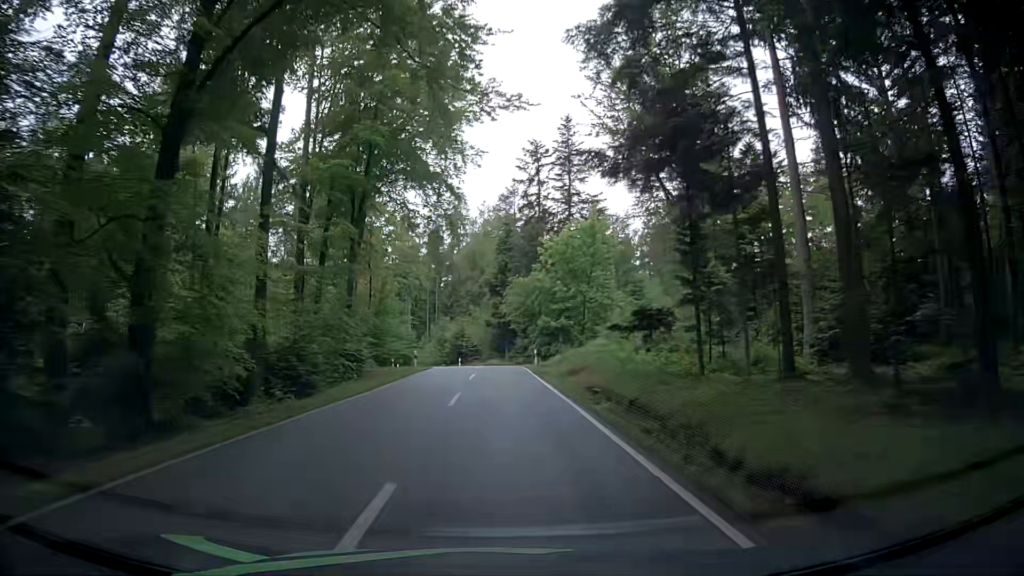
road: tertiary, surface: asphalt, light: Day
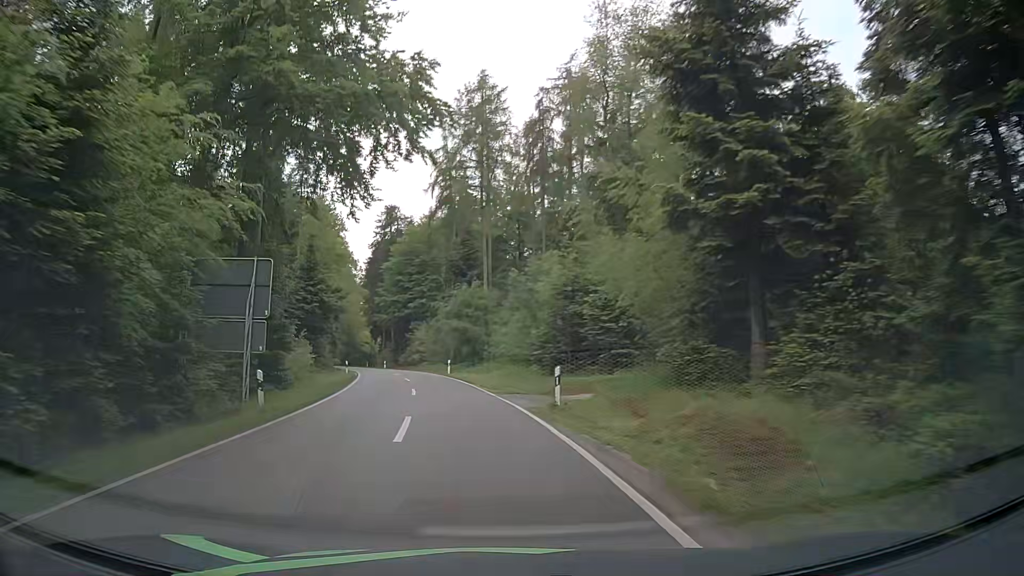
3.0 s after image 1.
(-2.8, +53.1) m; -11°
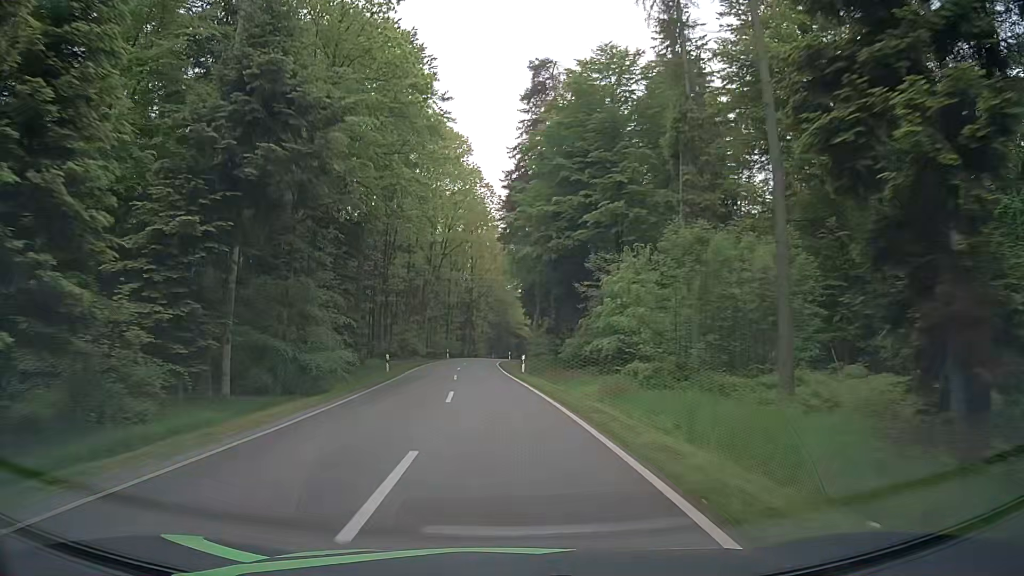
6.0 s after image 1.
(-8.2, +53.5) m; -15°
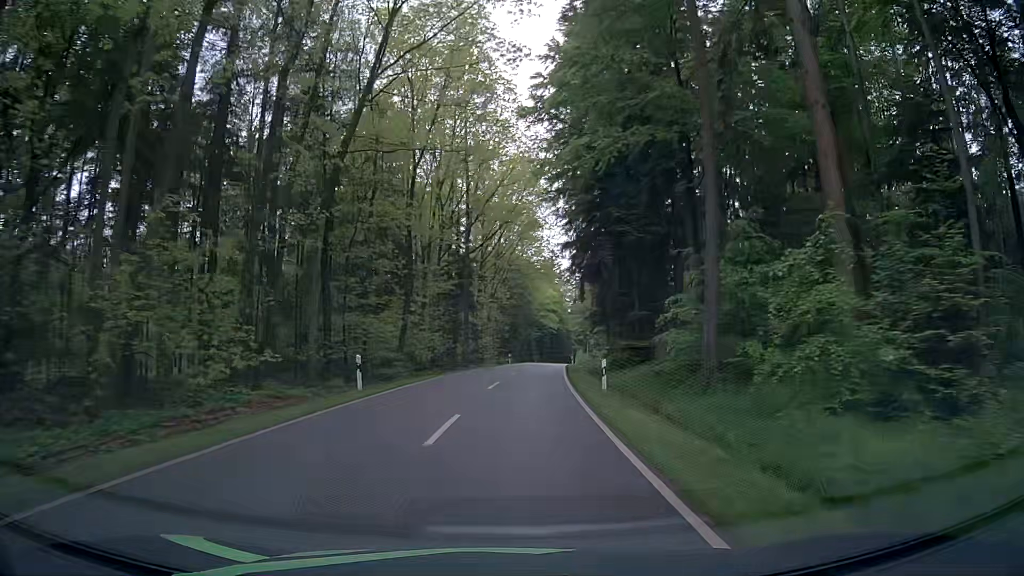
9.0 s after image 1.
(-2.3, +56.0) m; -1°
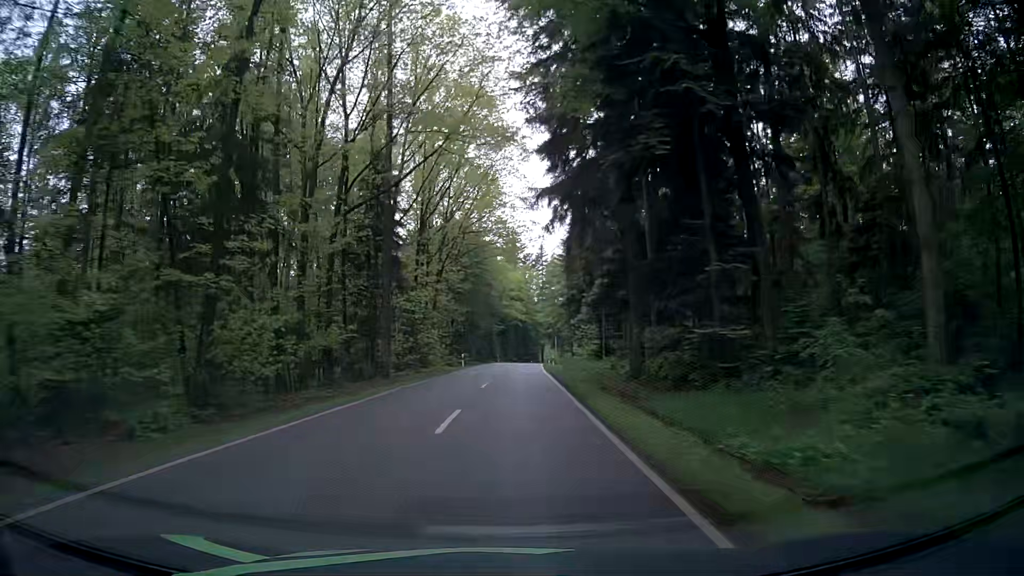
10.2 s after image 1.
(+0.4, +22.5) m; +3°
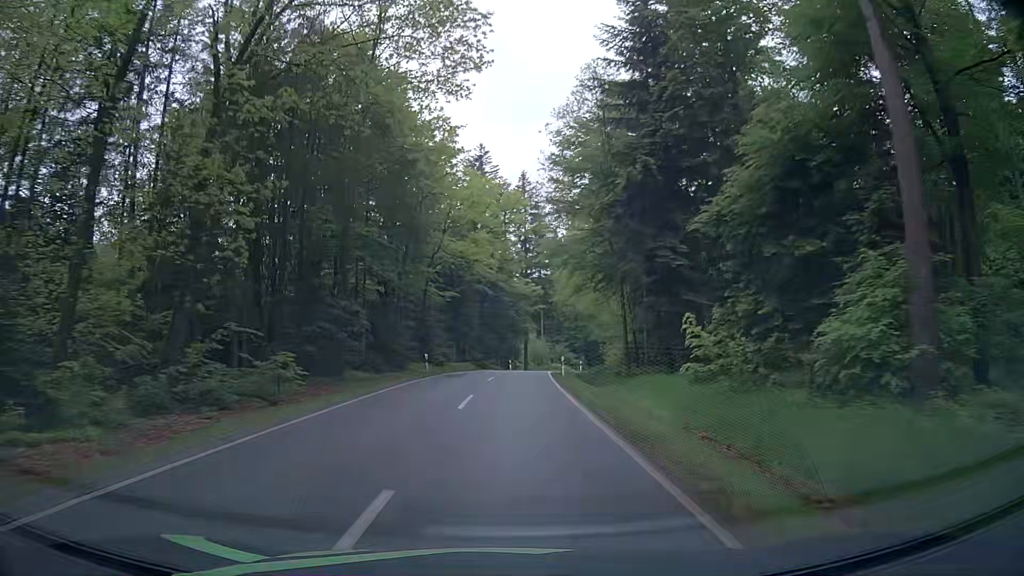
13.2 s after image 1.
(+1.0, +56.7) m; +2°
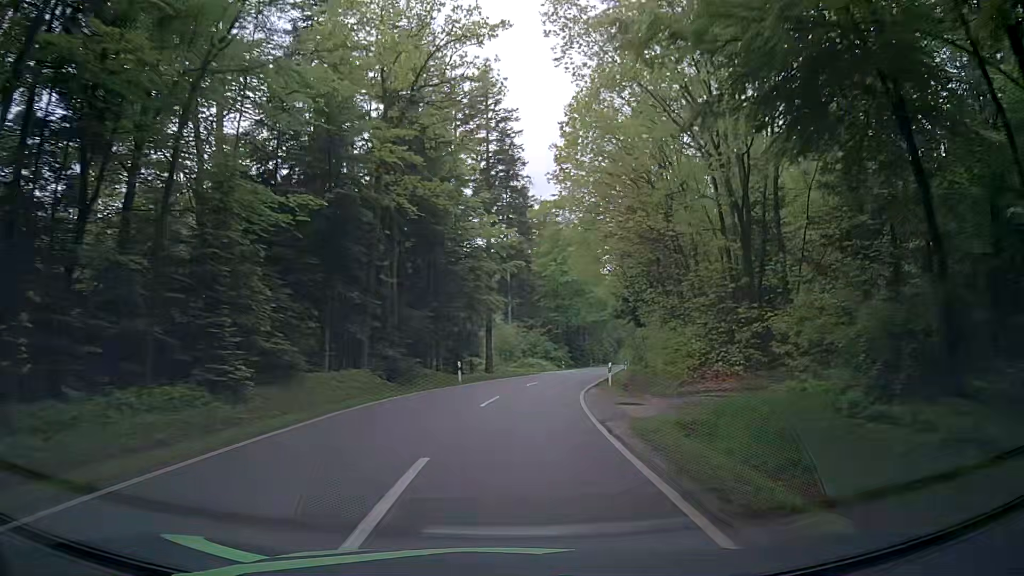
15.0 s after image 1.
(+0.5, +34.2) m; +2°
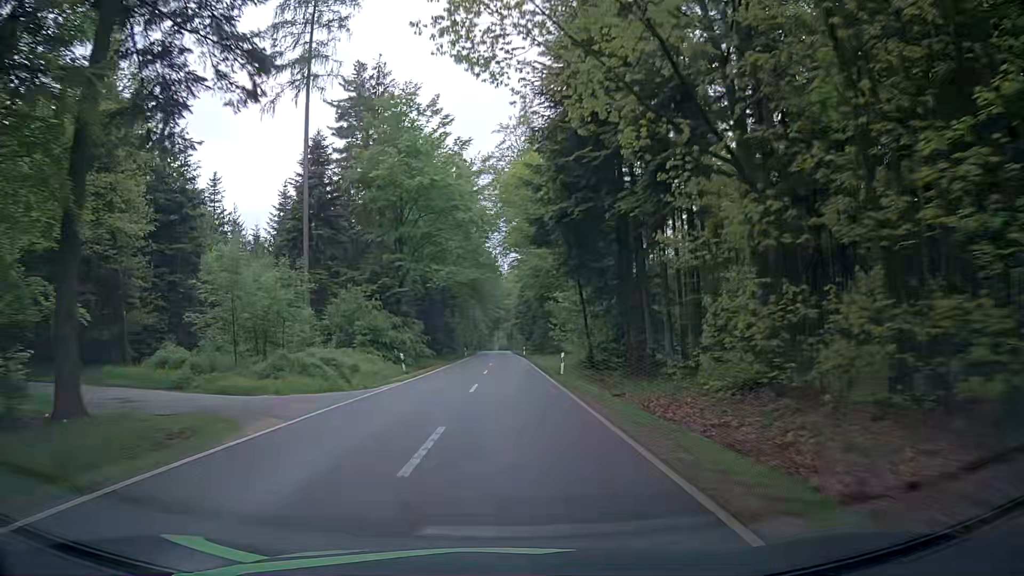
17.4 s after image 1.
(+5.6, +45.5) m; +13°
(0, +10) (0, +20) (0, +30) (0, +40) (0, +50) (0, +60) (-1, +70) (-1, +80) (-1, +90) (-1, +100) m
